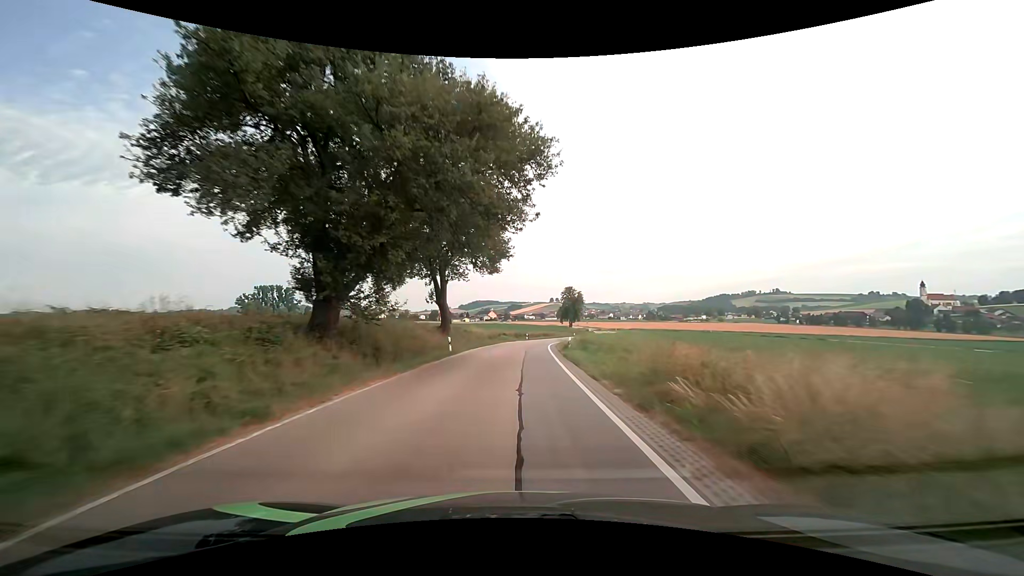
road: secondary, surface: asphalt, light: Day
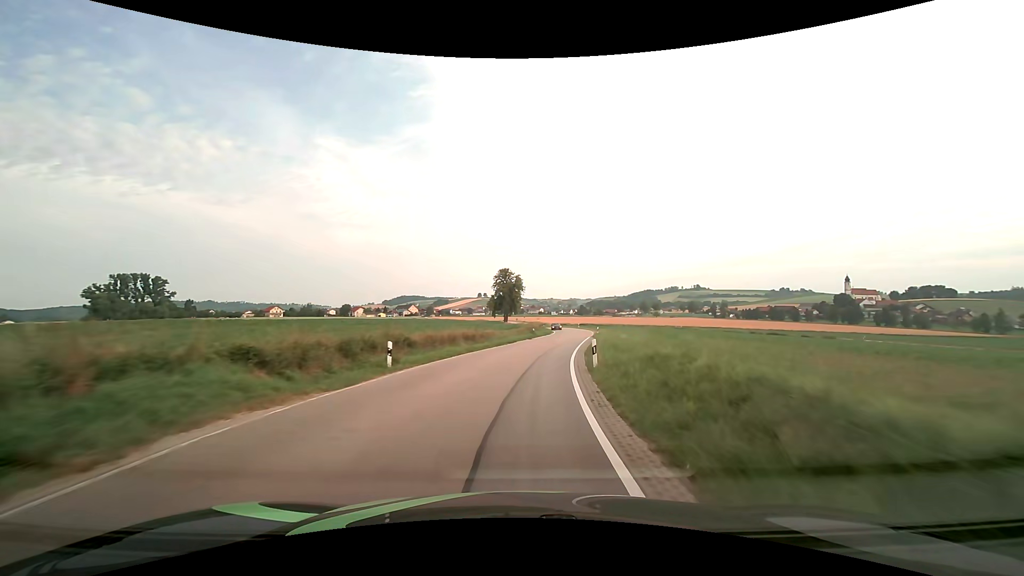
(+3.1, +53.9) m; +9°
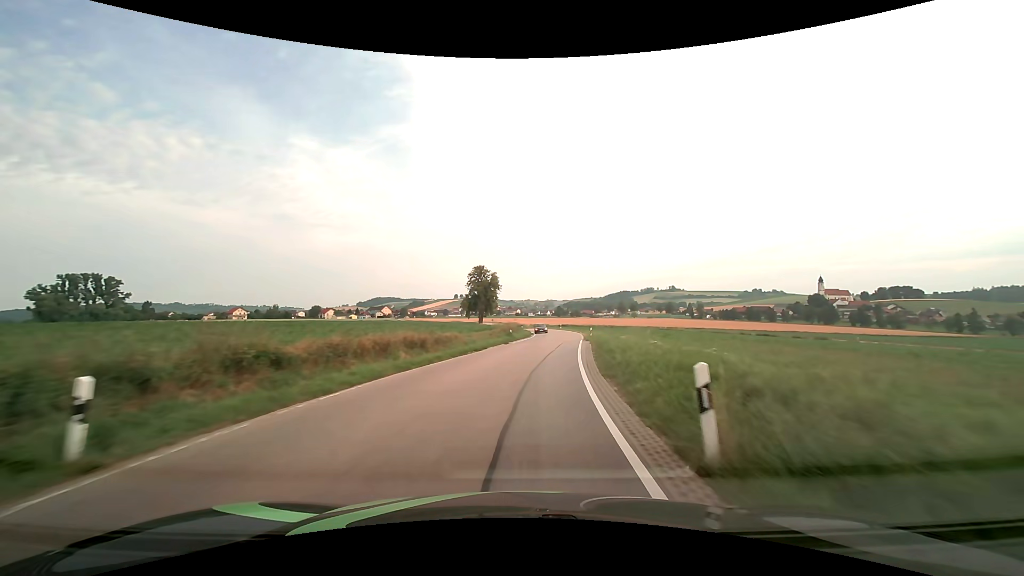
(+0.2, +10.8) m; +2°
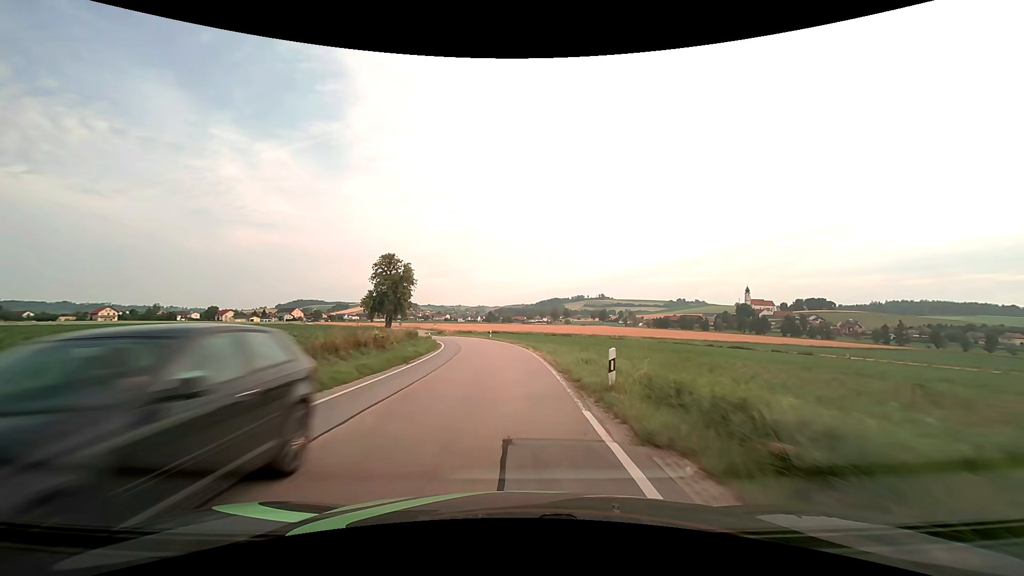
(+2.8, +32.2) m; +8°
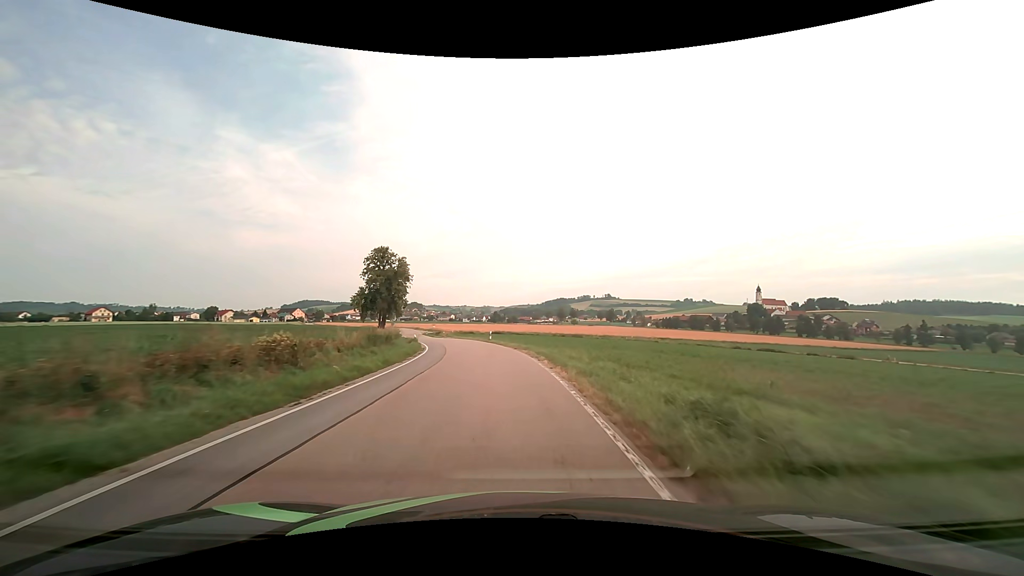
(0.0, +10.8) m; -1°
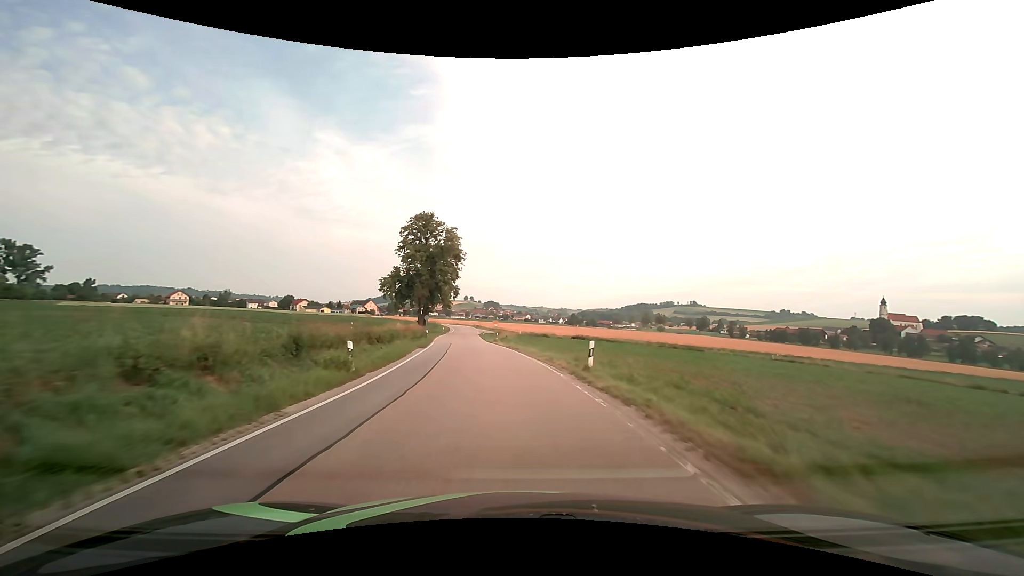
(-2.3, +32.1) m; -9°
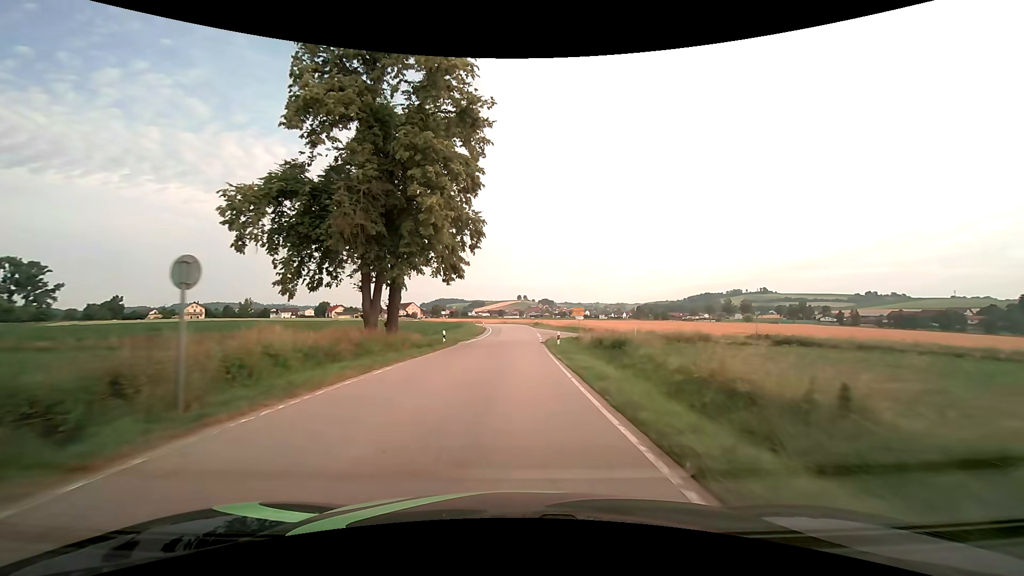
(-4.6, +53.5) m; -6°
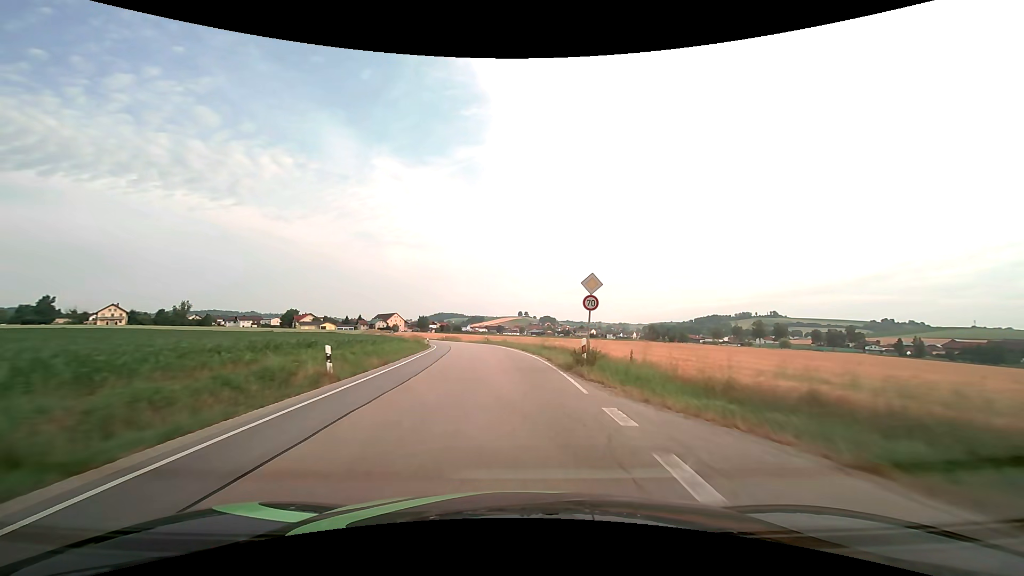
(+0.3, +53.6) m; 0°
(0, +10) (0, +20) (-1, +30) (-2, +40) (-4, +50) (-6, +60) (-8, +69) (-10, +79) (-13, +89) (-15, +98) m
